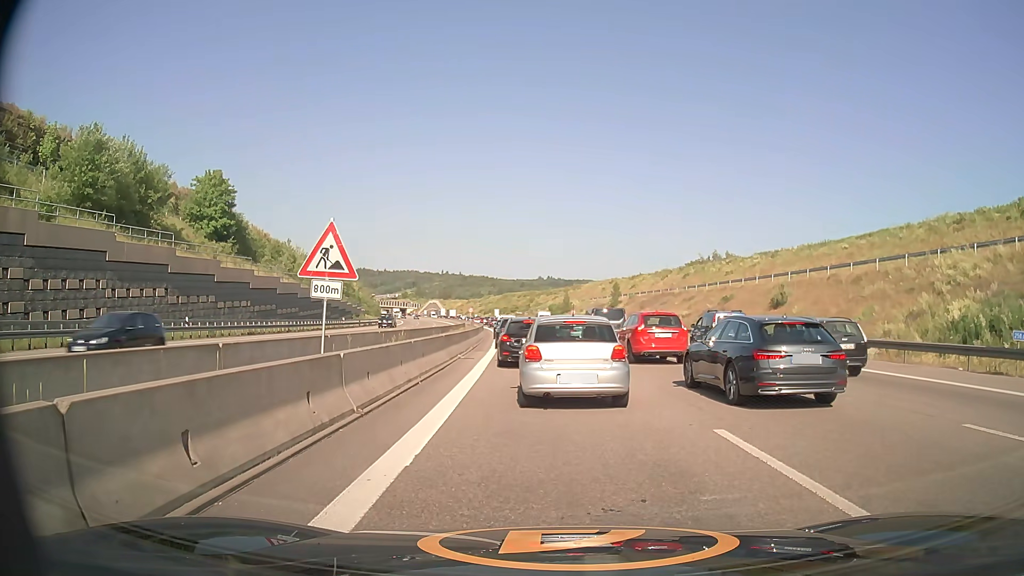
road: motorway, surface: asphalt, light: Day
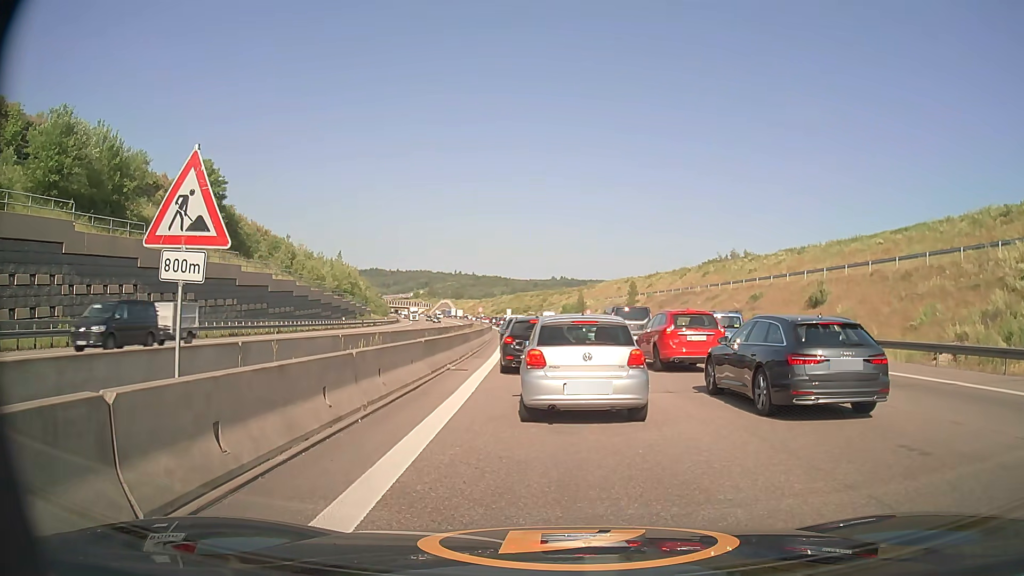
(0.0, +5.5) m; -1°
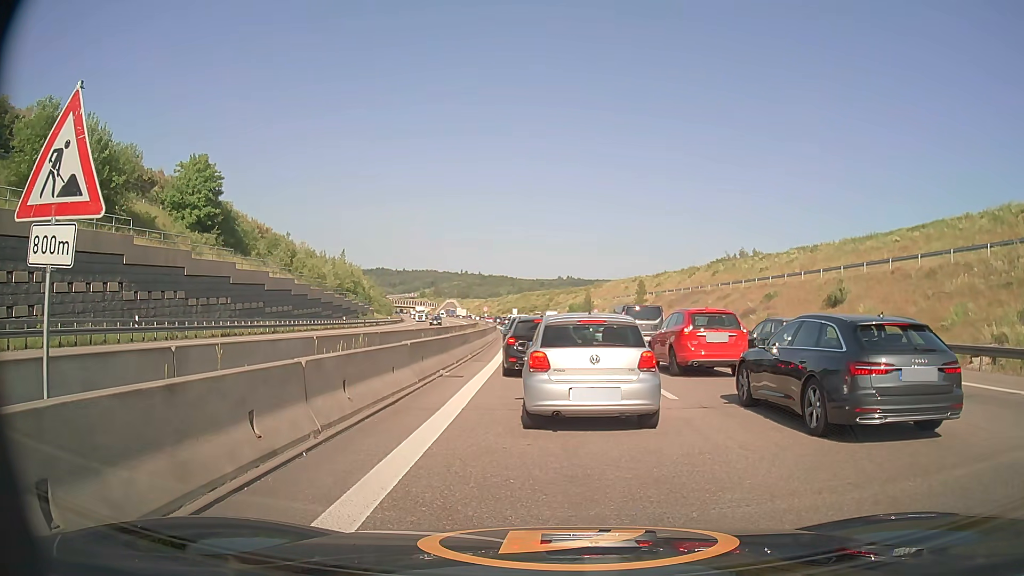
(0.0, +2.3) m; 0°
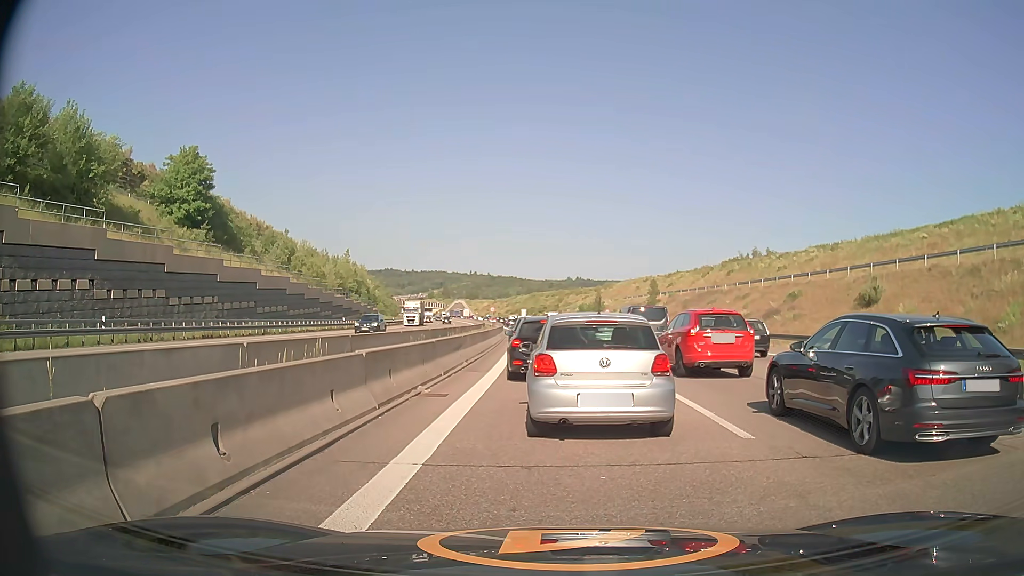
(0.0, +3.9) m; 0°
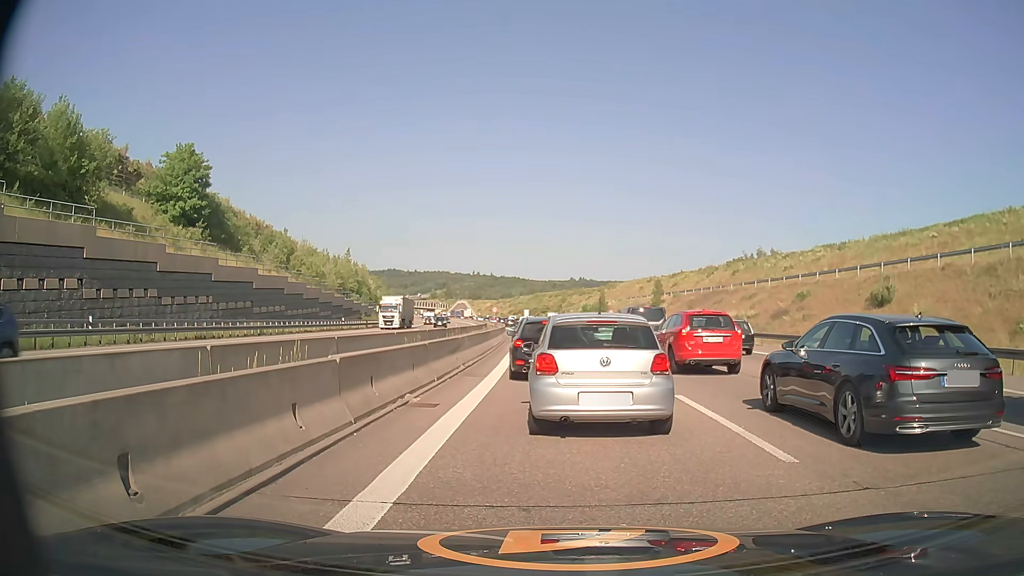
(0.0, +1.4) m; 0°
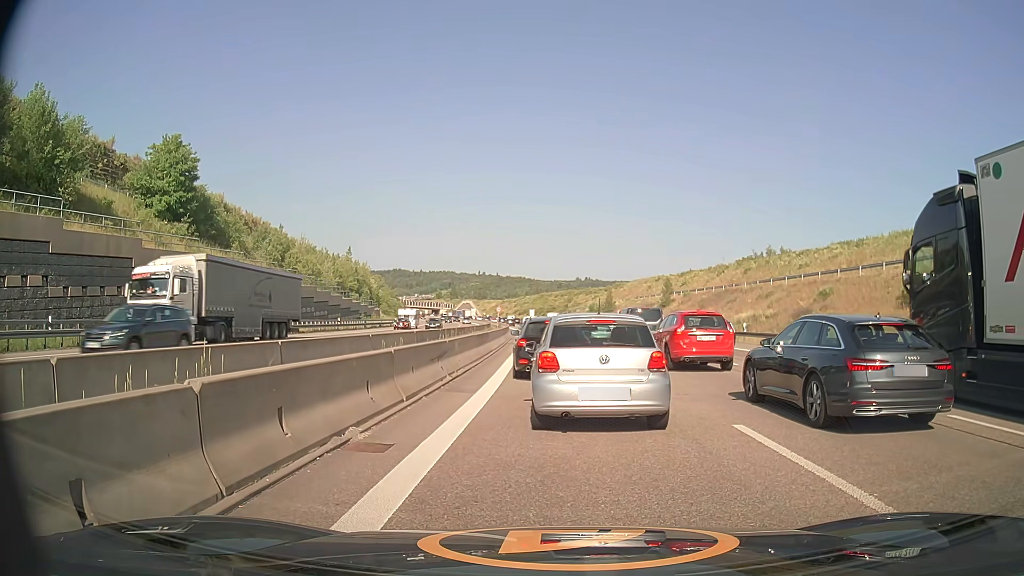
(-0.1, +3.6) m; 0°
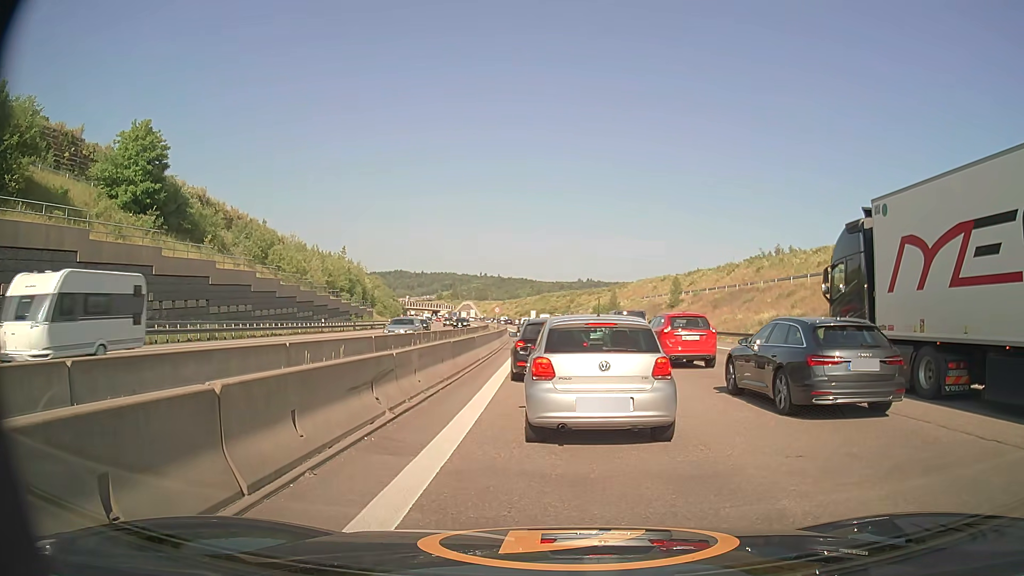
(-0.2, +5.8) m; -1°
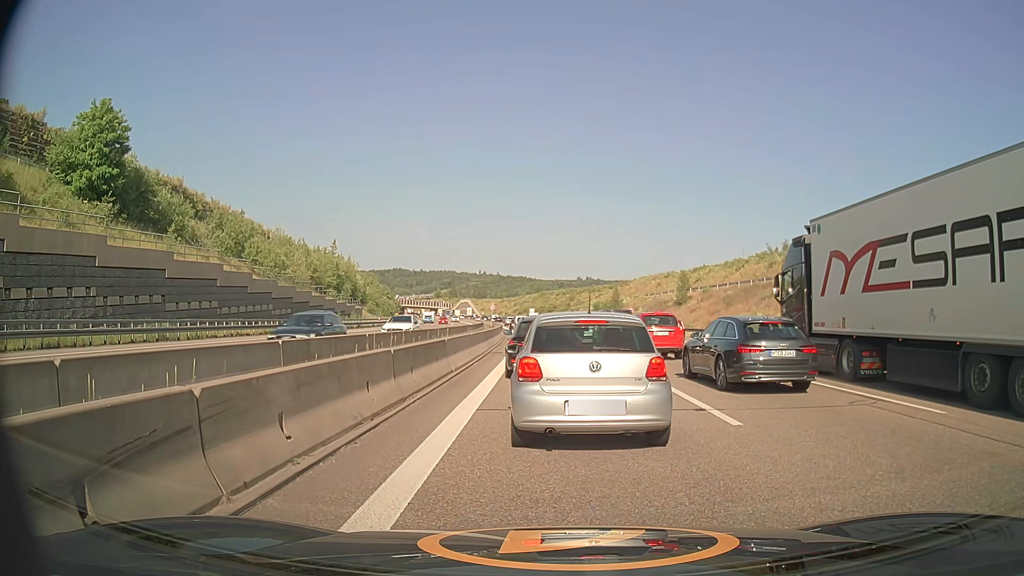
(0.0, +6.2) m; +1°
(0, +10) (0, +20) (-1, +30) (-1, +40) (-2, +50) (-2, +60) (-3, +70) (-4, +80) (-5, +90) (-6, +100) m
